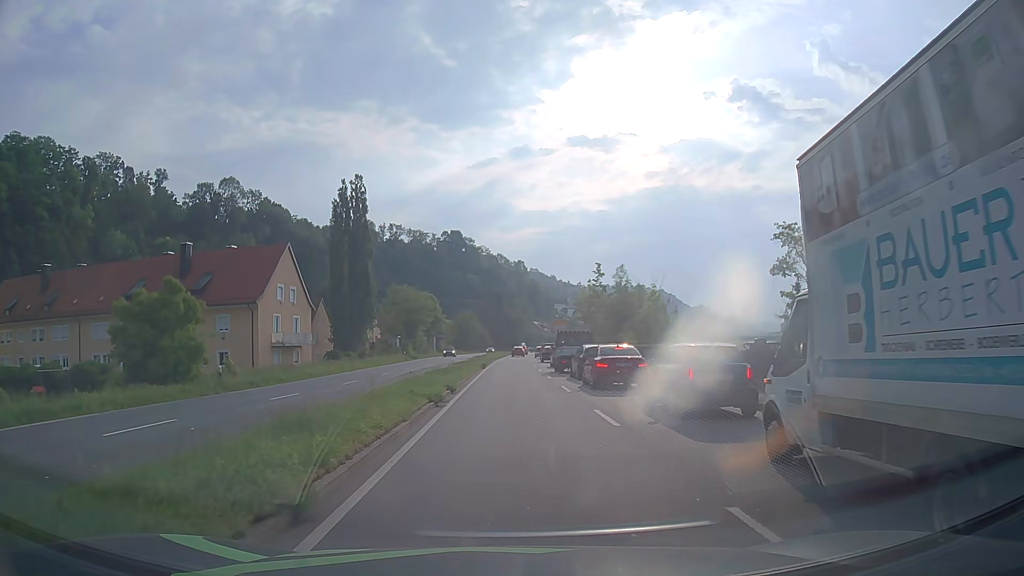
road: primary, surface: asphalt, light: Day
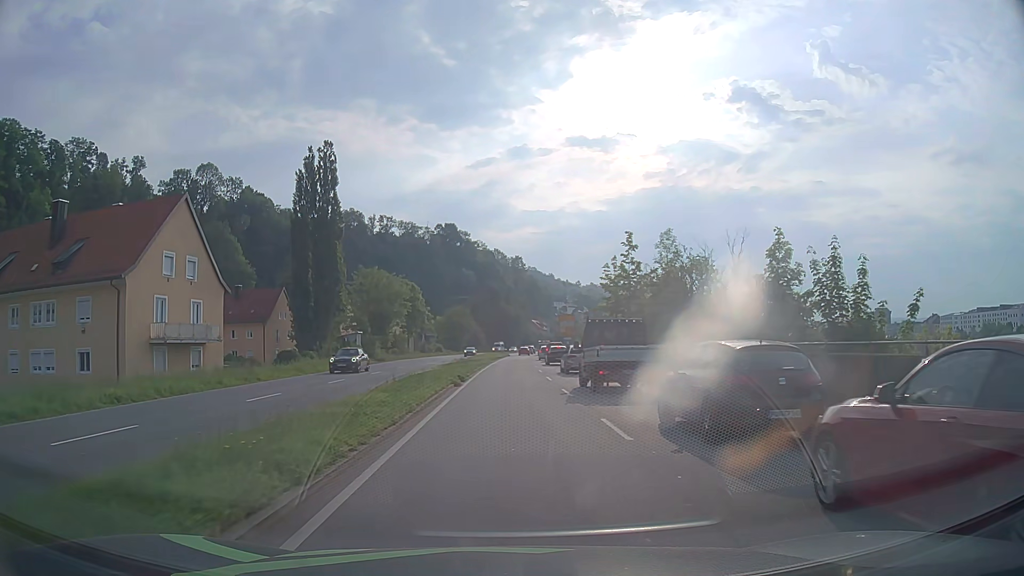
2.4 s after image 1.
(+0.3, +20.2) m; +1°
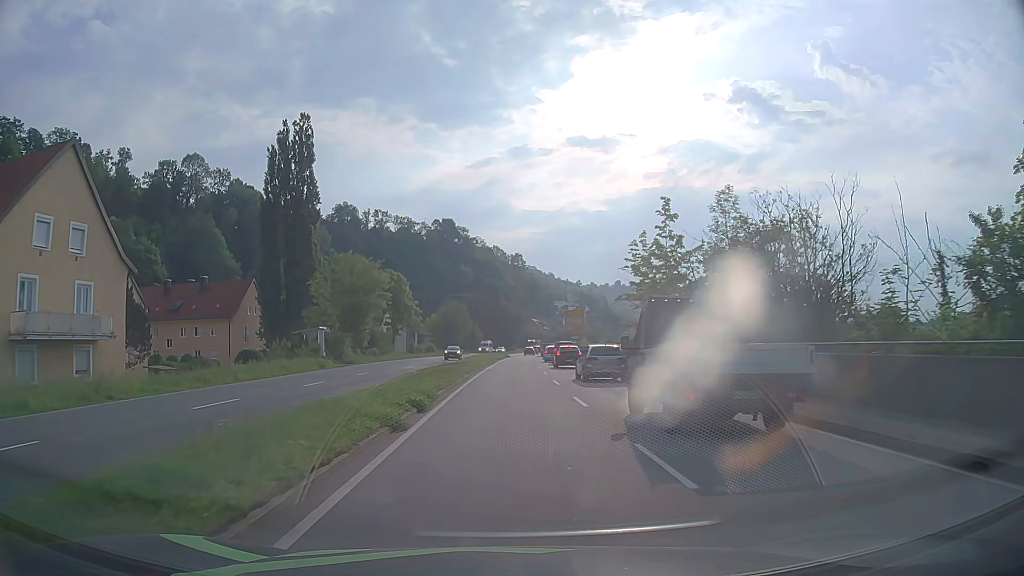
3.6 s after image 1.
(-0.1, +12.6) m; 0°
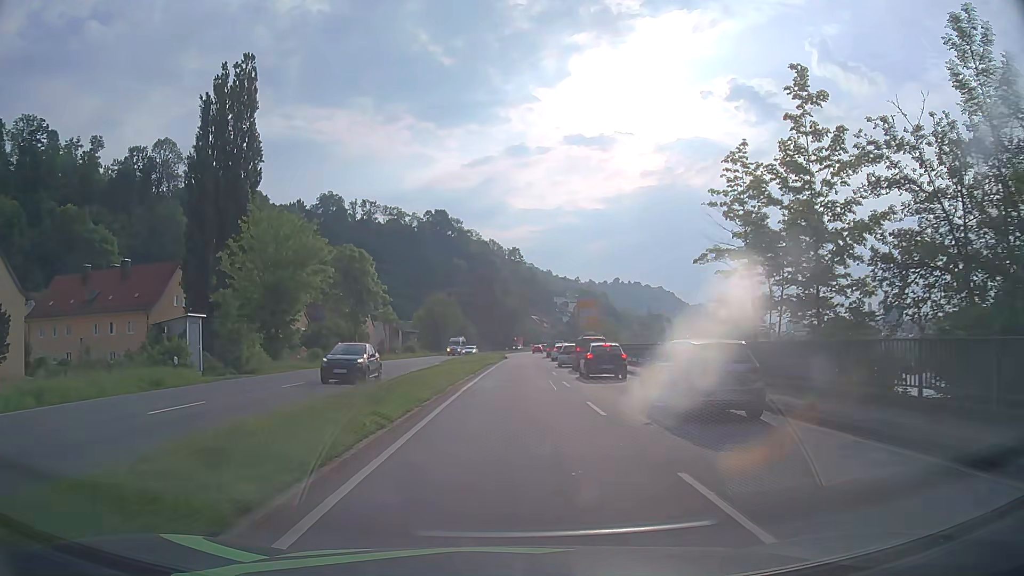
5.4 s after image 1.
(+0.1, +20.4) m; 0°
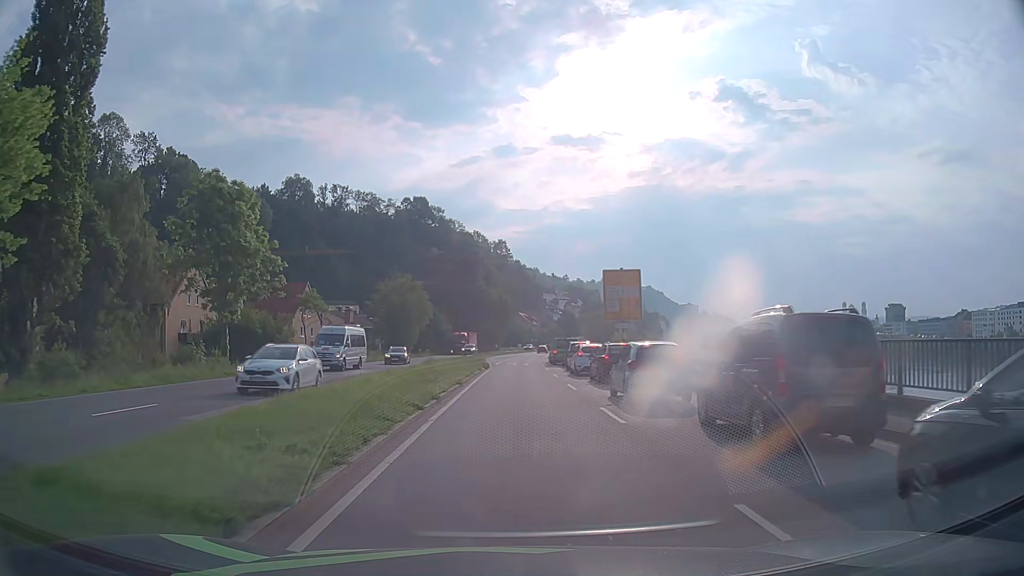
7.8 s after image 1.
(+0.1, +28.7) m; +1°
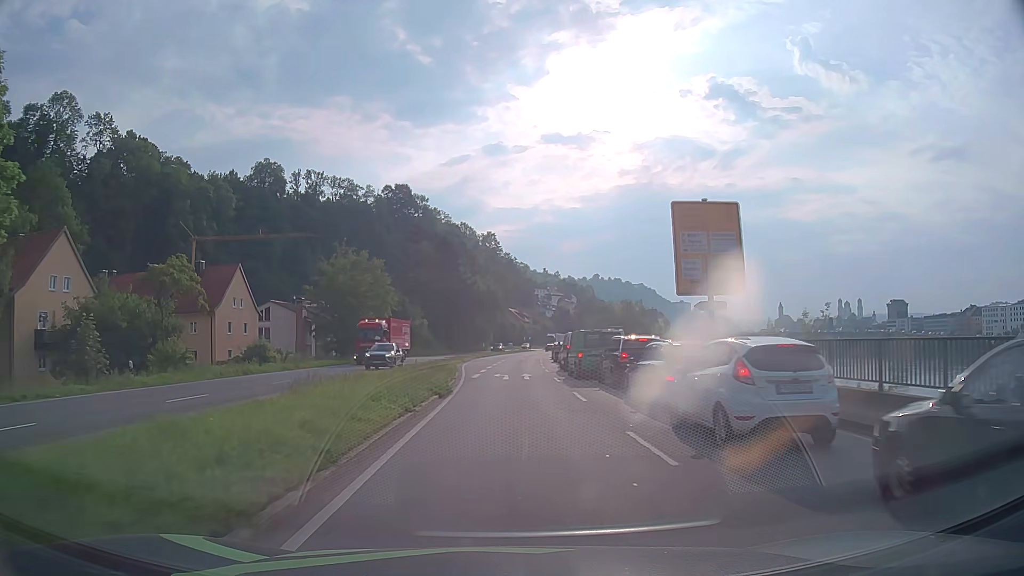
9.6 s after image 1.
(+0.1, +22.1) m; +1°
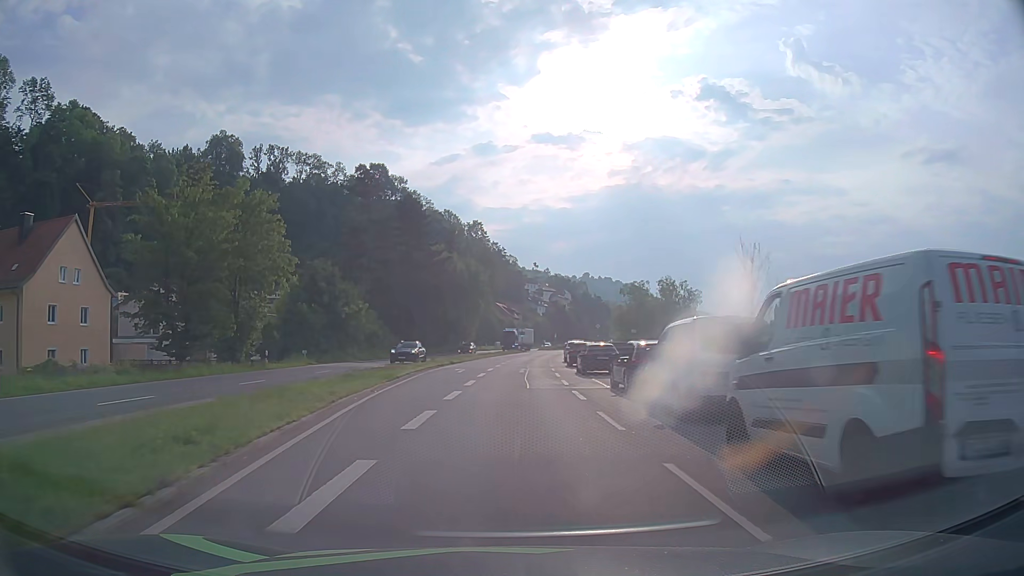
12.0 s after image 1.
(+0.2, +30.0) m; +1°
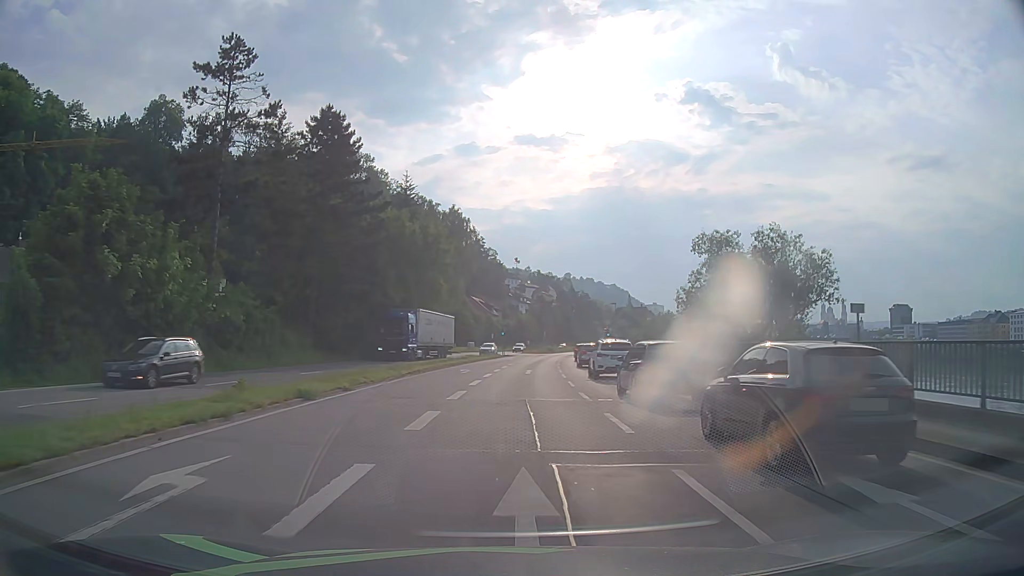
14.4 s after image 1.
(+0.3, +30.3) m; +1°
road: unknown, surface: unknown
(0, +10) (0, +20) (+1, +30) (+1, +40) (+2, +50) (+3, +60) (+4, +70) (+6, +80) (+7, +90) (+8, +100) m
